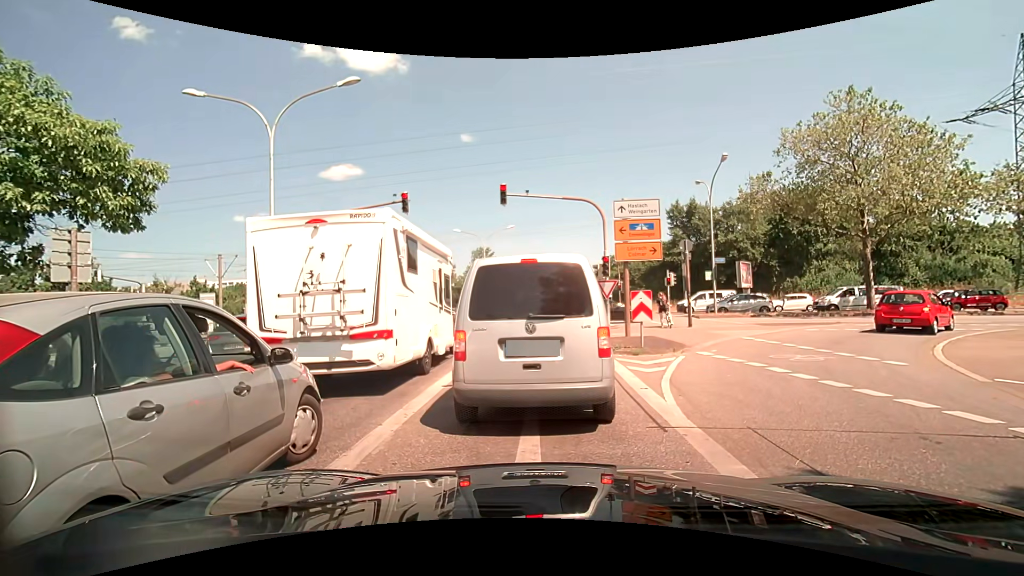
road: secondary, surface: asphalt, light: Day
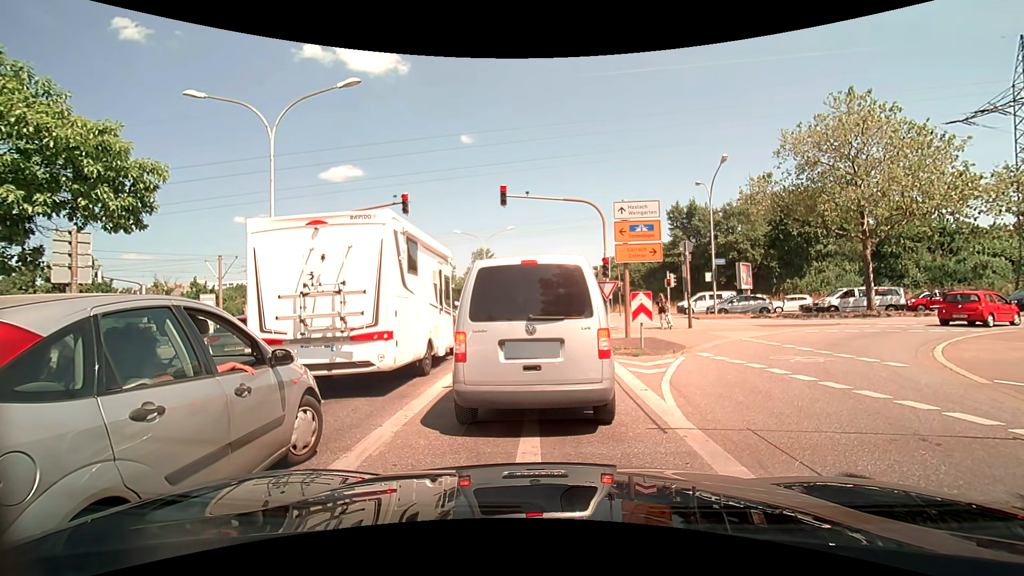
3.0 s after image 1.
(0.0, +0.1) m; 0°
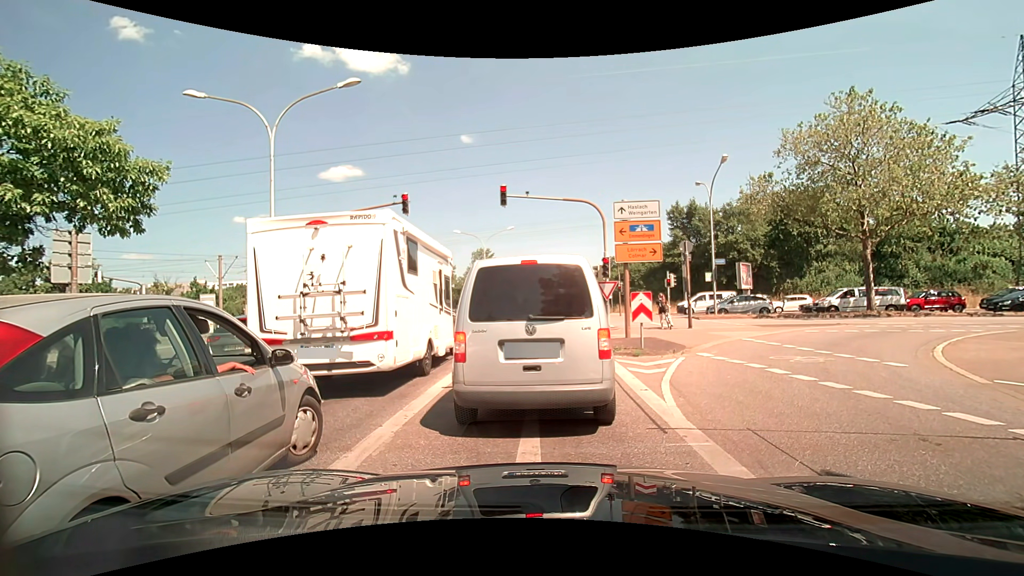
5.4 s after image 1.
(0.0, 0.0) m; 0°
